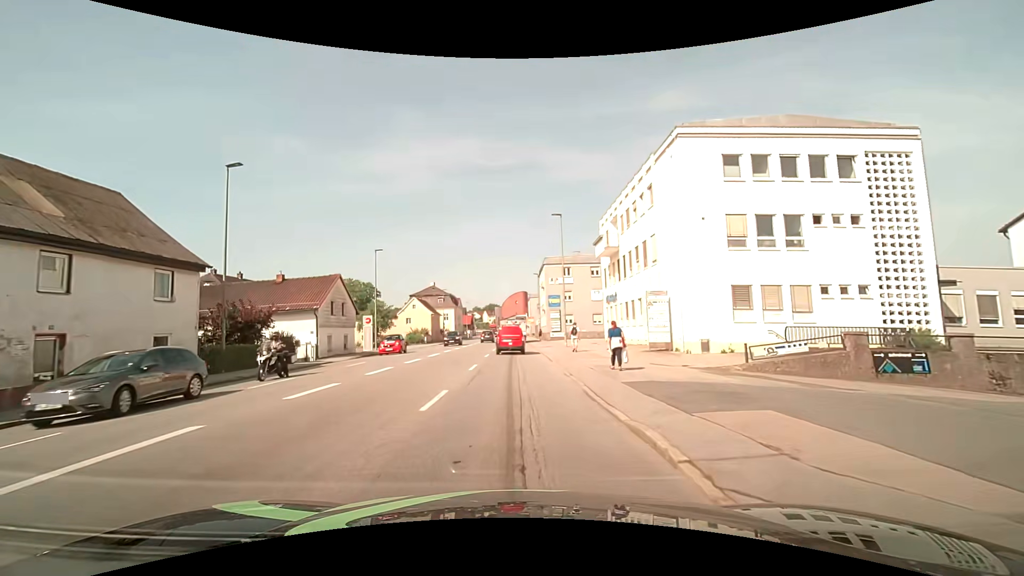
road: tertiary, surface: asphalt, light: Day
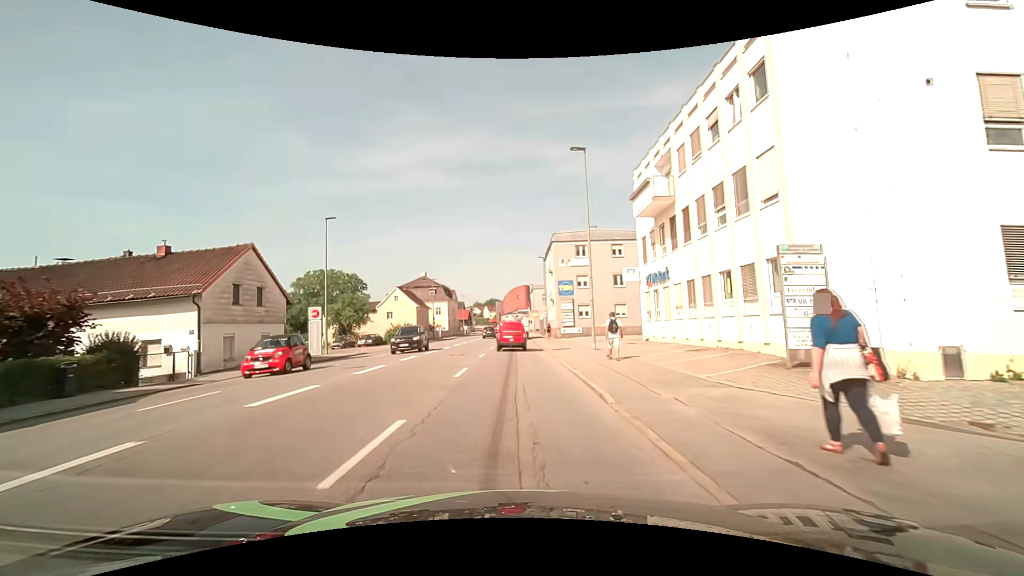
(0.0, +13.3) m; 0°
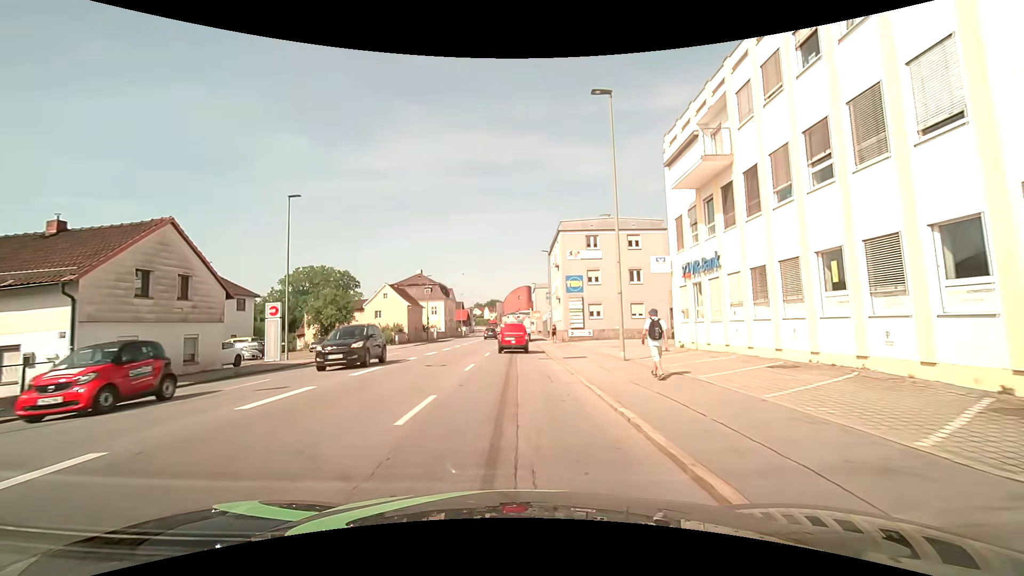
(0.0, +6.4) m; -1°
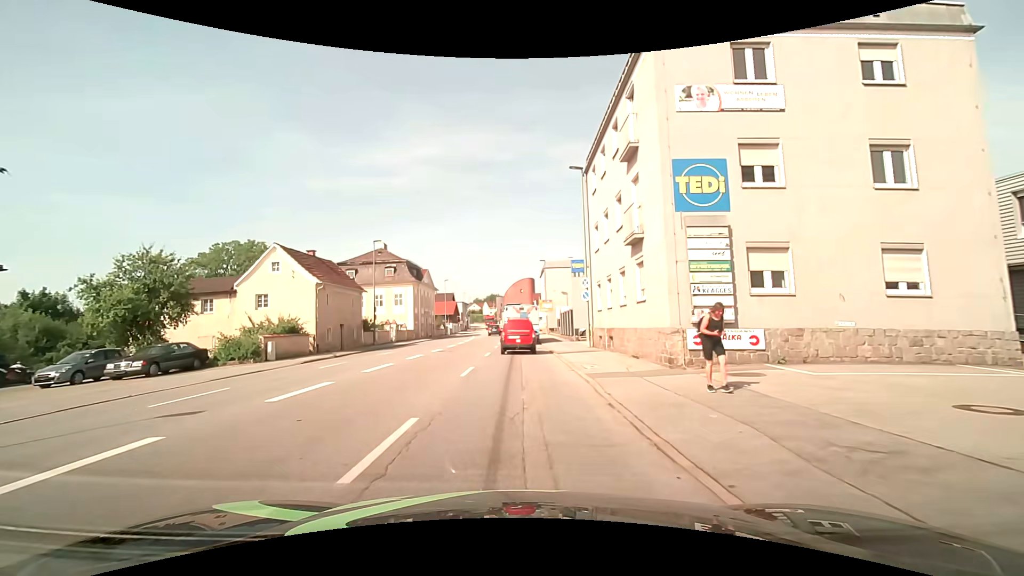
(+0.1, +29.3) m; +1°
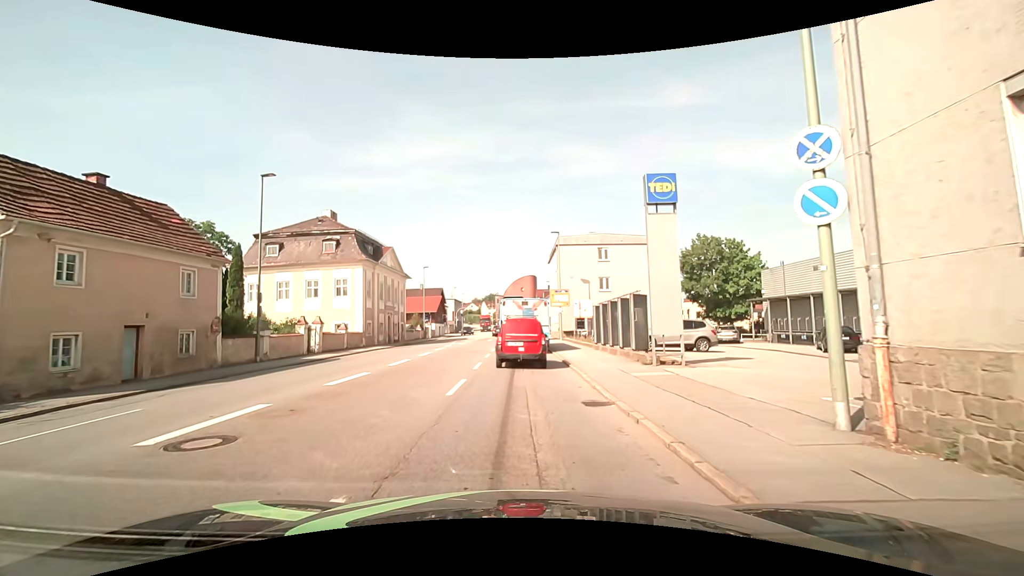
(-0.2, +21.0) m; 0°
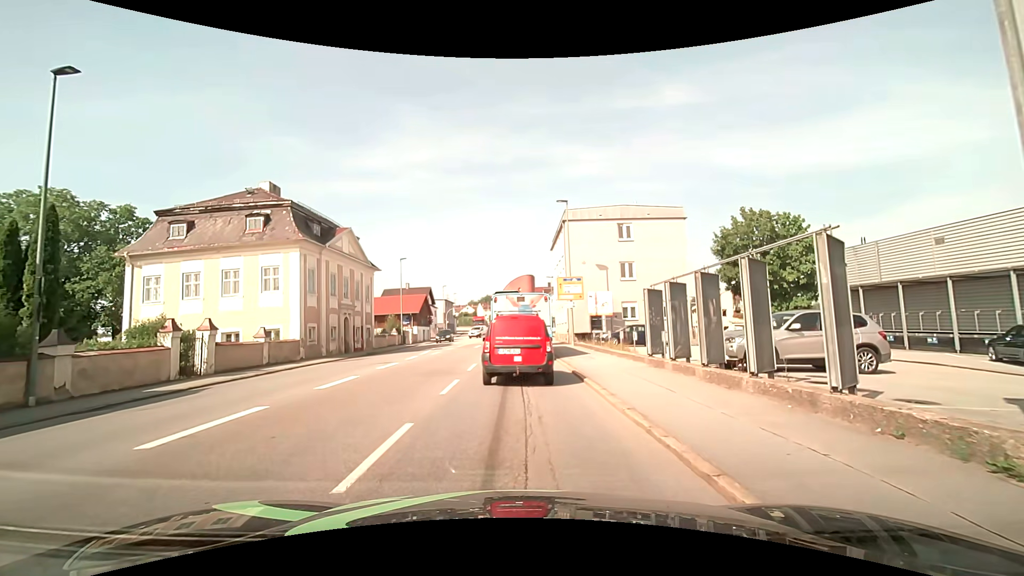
(-0.1, +11.7) m; 0°
(0, +10) (0, +20) (0, +30) (0, +40) (0, +50) (+1, +60) (+5, +69) (+11, +76) (+20, +82) (+29, +85) m
